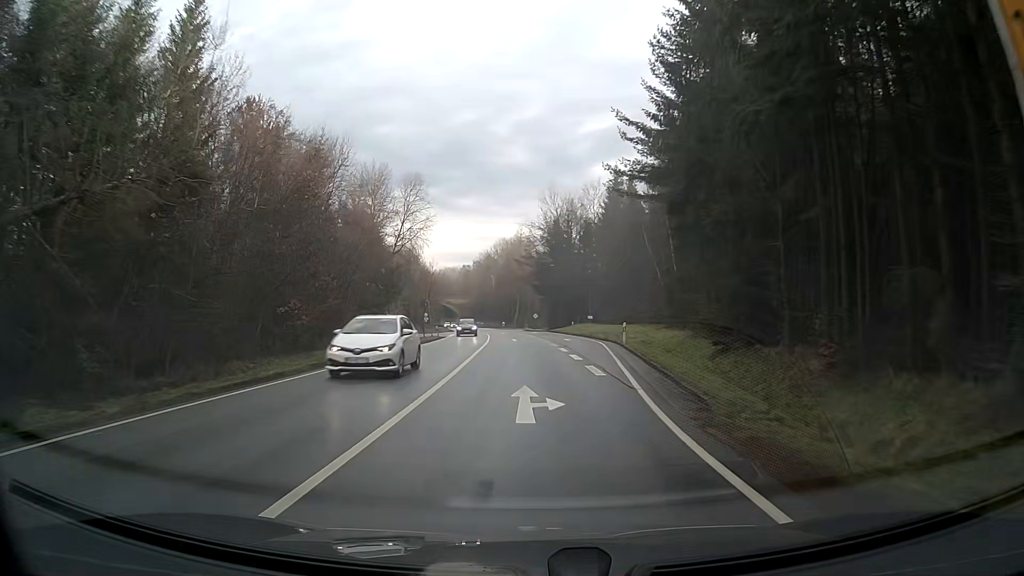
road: primary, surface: asphalt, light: Day
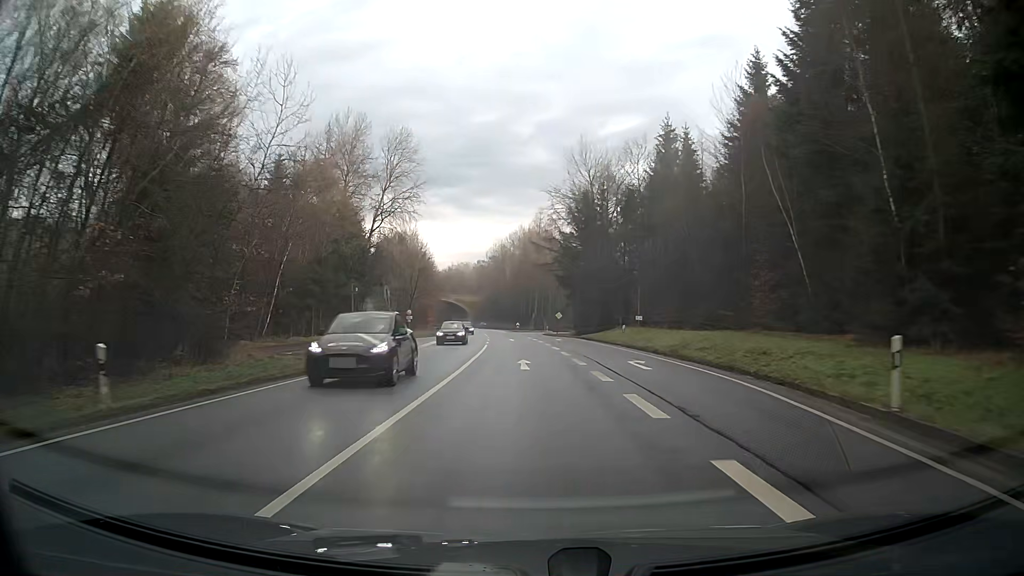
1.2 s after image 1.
(-0.4, +24.8) m; -2°
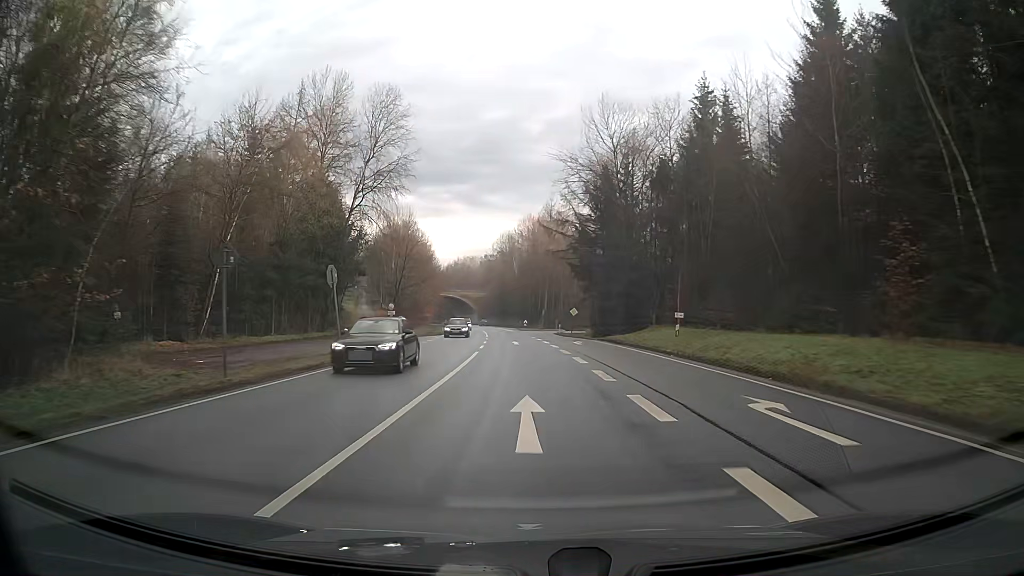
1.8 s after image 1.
(0.0, +12.4) m; 0°
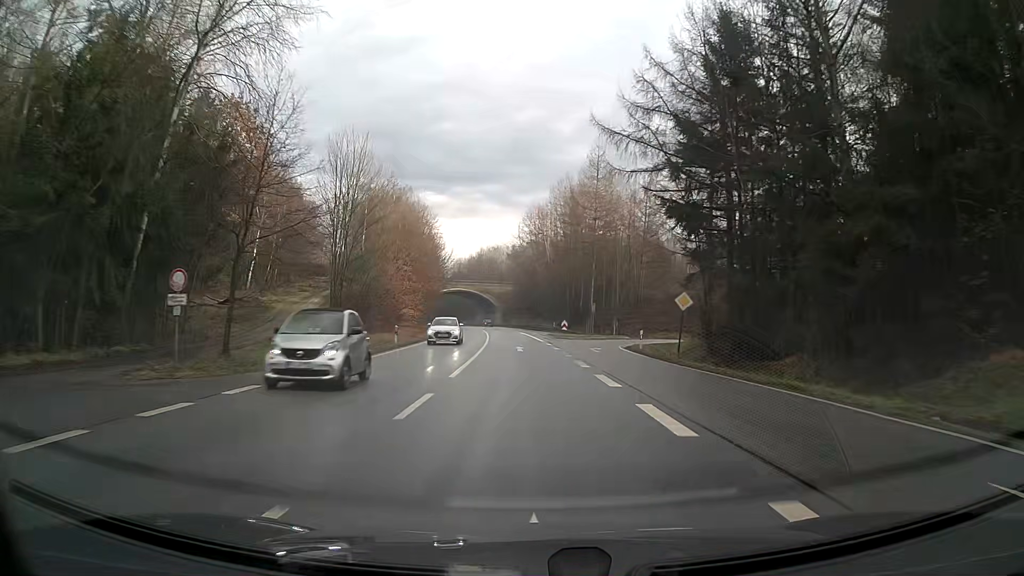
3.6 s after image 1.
(-0.8, +37.2) m; -3°
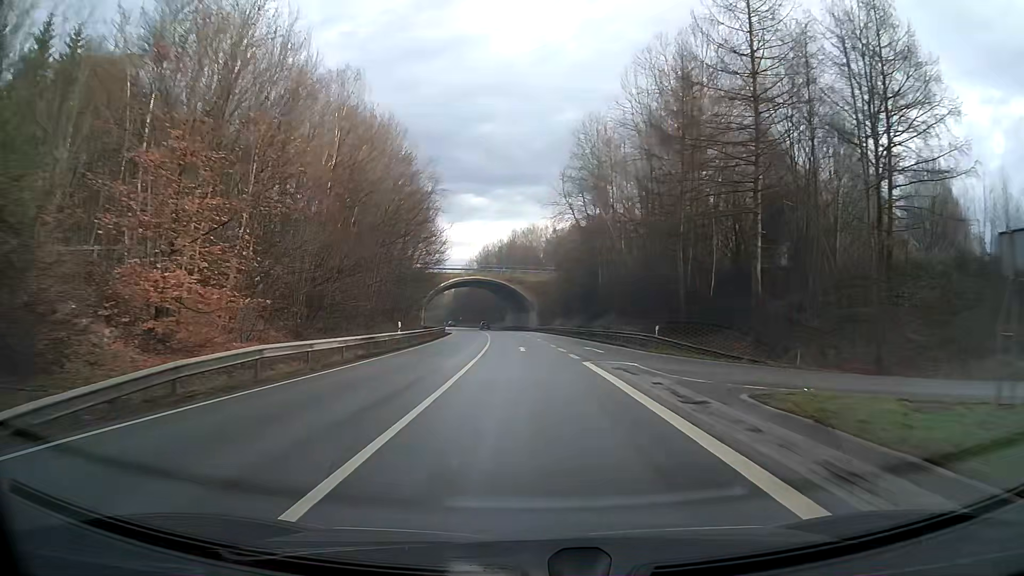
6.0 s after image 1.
(-1.7, +49.5) m; -3°
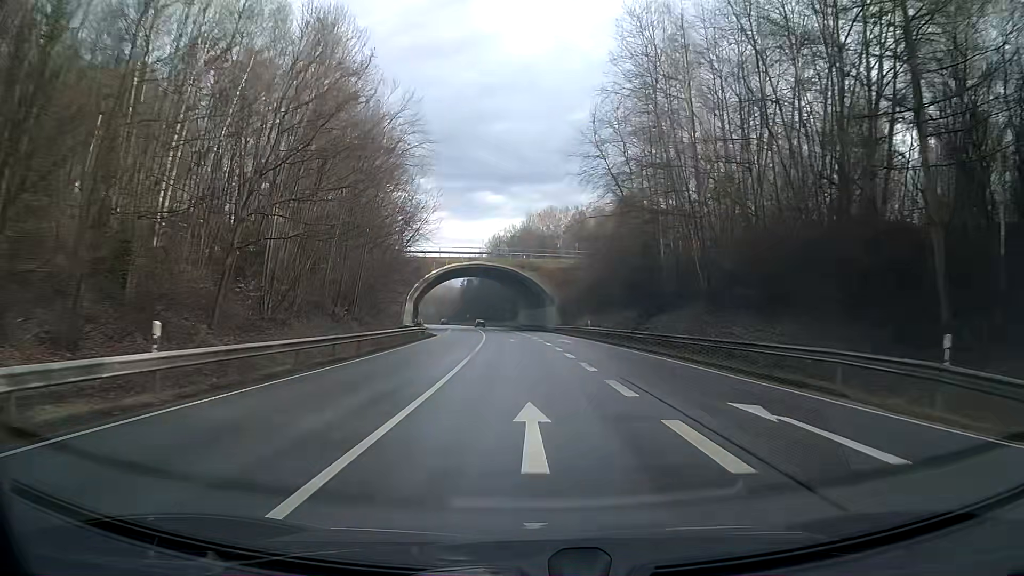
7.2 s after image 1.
(-0.2, +24.7) m; -1°
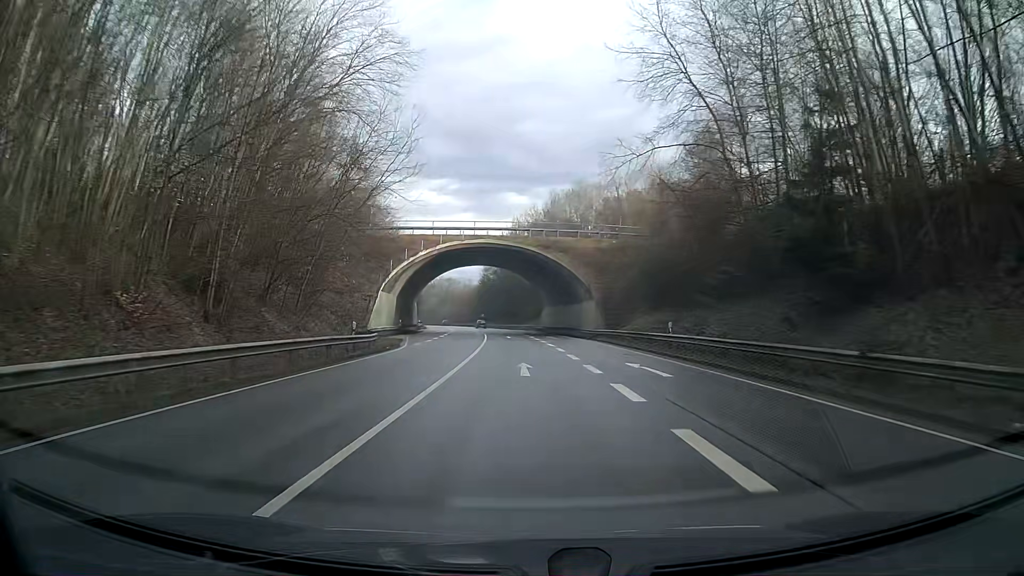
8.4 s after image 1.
(-0.4, +24.7) m; -2°
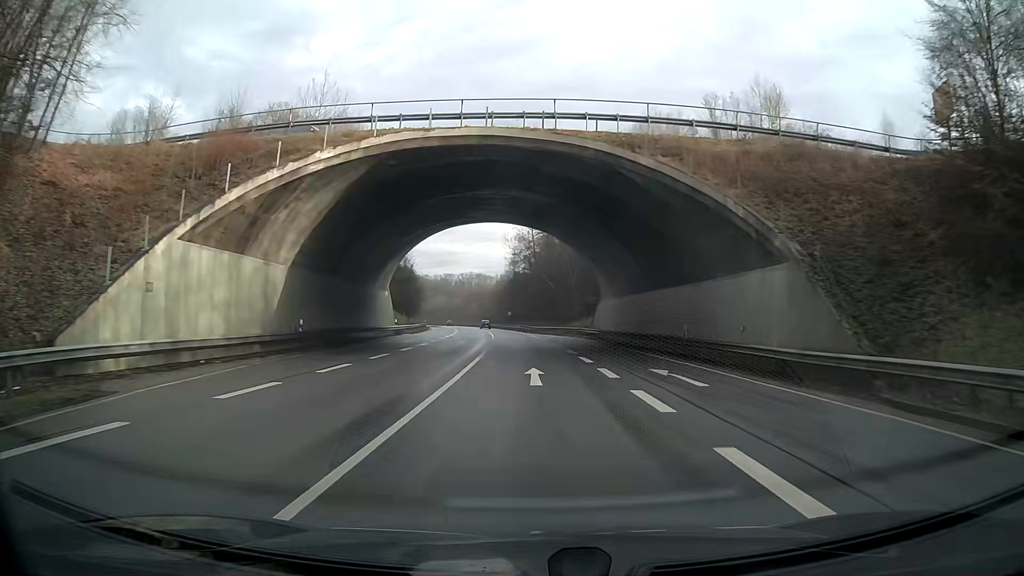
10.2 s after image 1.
(-1.1, +37.2) m; -3°
